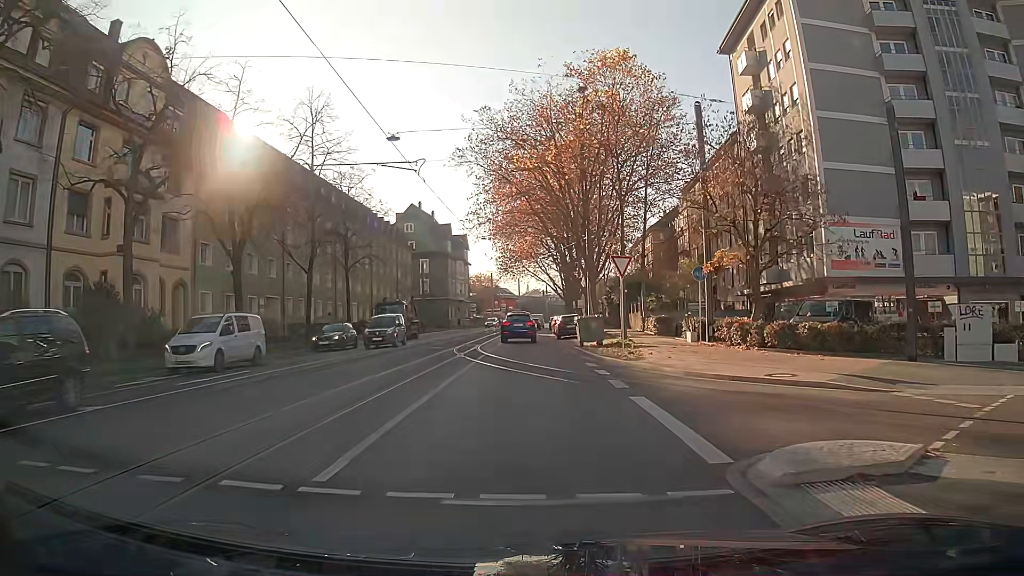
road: primary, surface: asphalt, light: Day
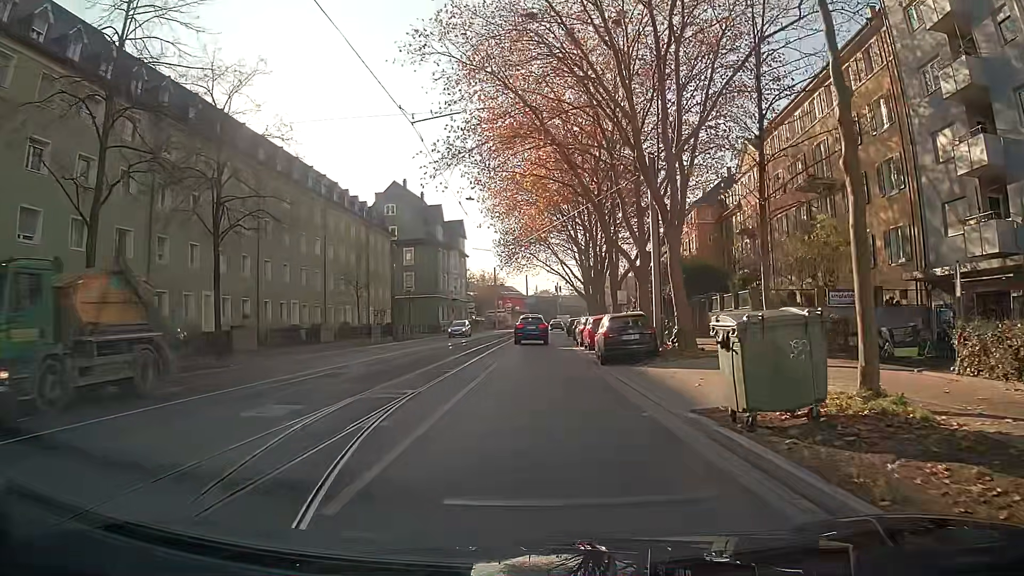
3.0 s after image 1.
(-0.2, +21.8) m; -1°
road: secondary_link
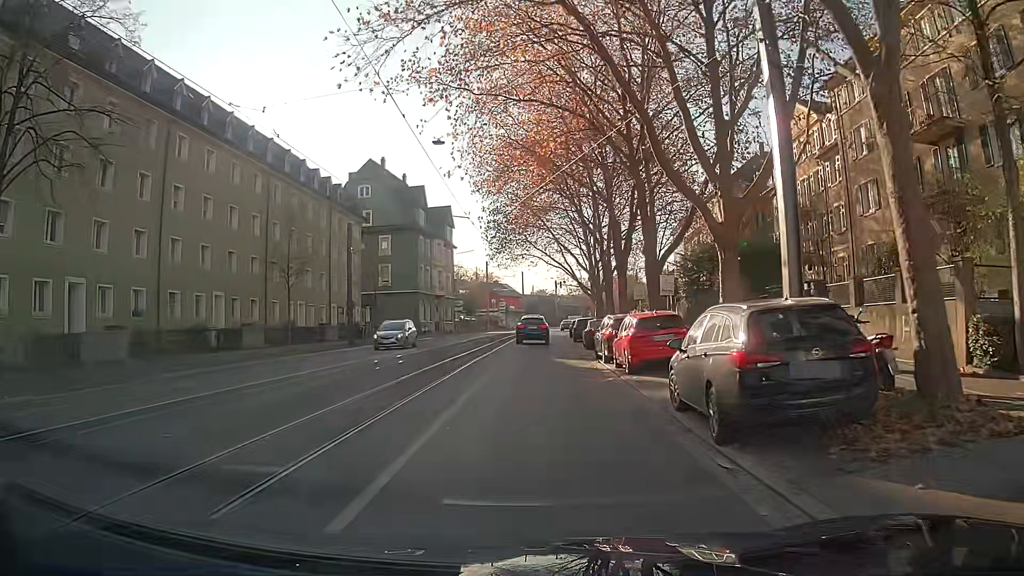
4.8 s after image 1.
(0.0, +13.1) m; 0°
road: primary
